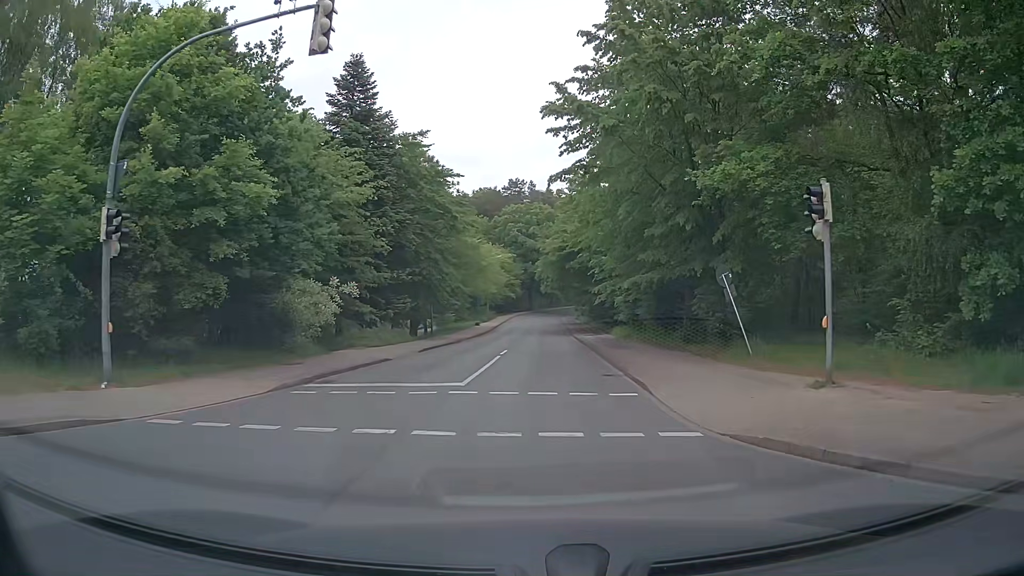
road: unclassified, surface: asphalt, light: Day
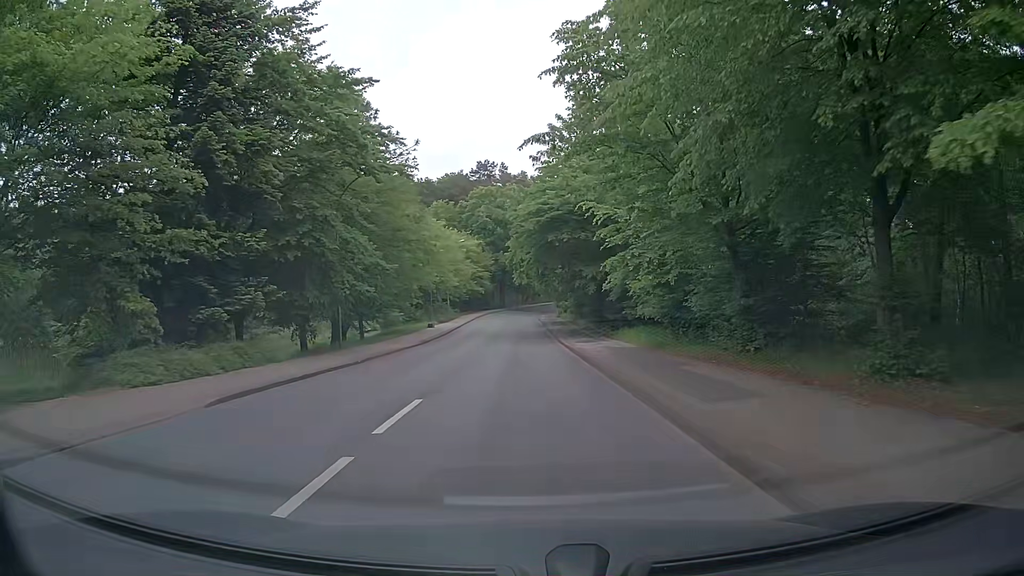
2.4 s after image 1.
(+0.7, +17.3) m; +2°
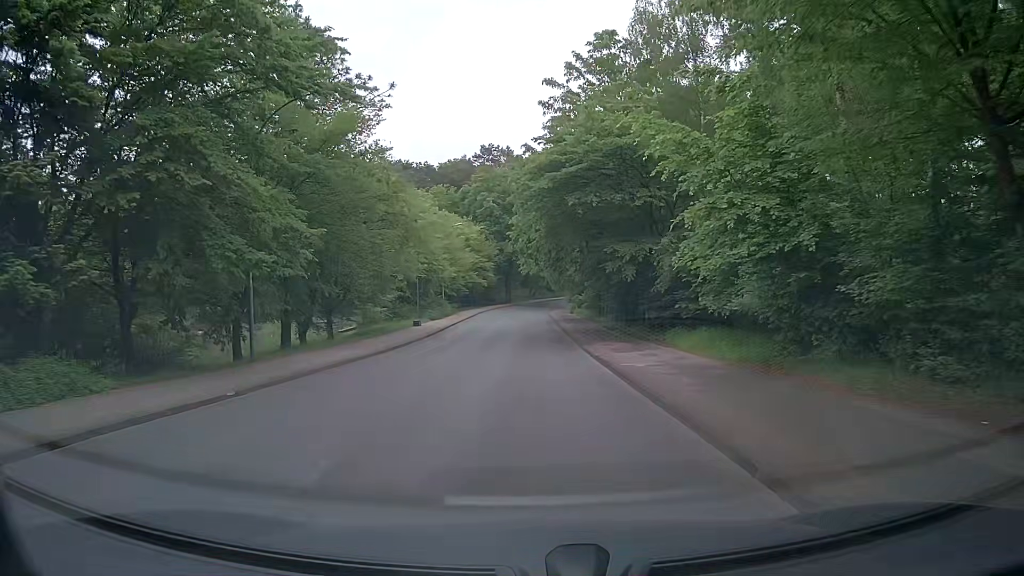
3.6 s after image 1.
(+0.1, +10.4) m; -2°
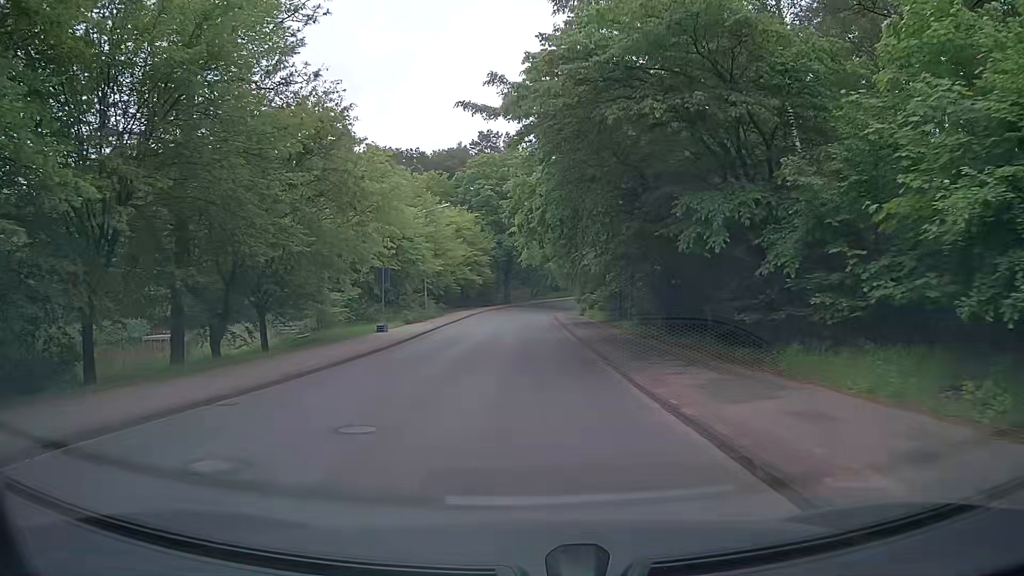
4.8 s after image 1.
(+0.4, +11.1) m; +1°
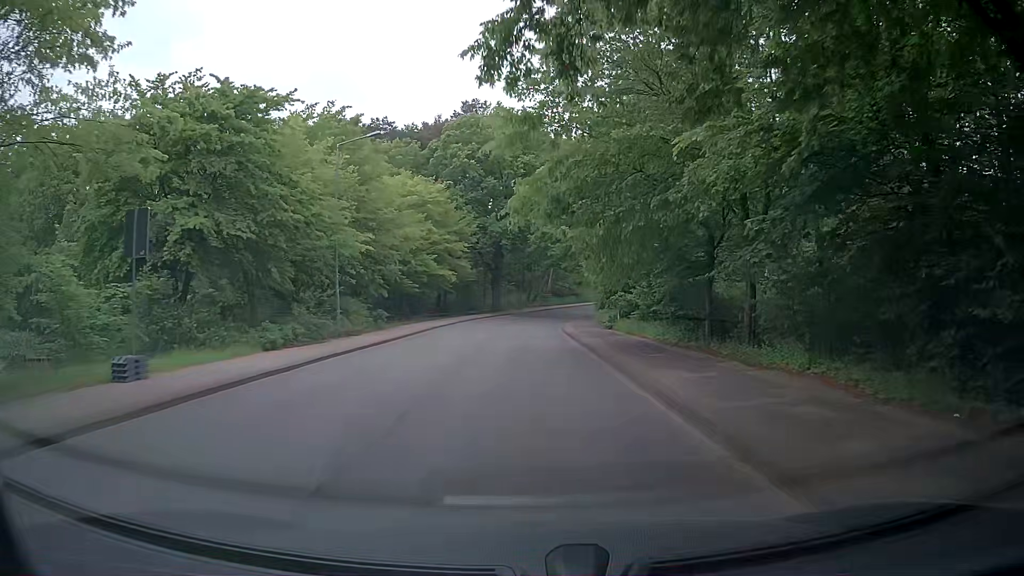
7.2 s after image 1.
(+0.3, +22.1) m; +1°
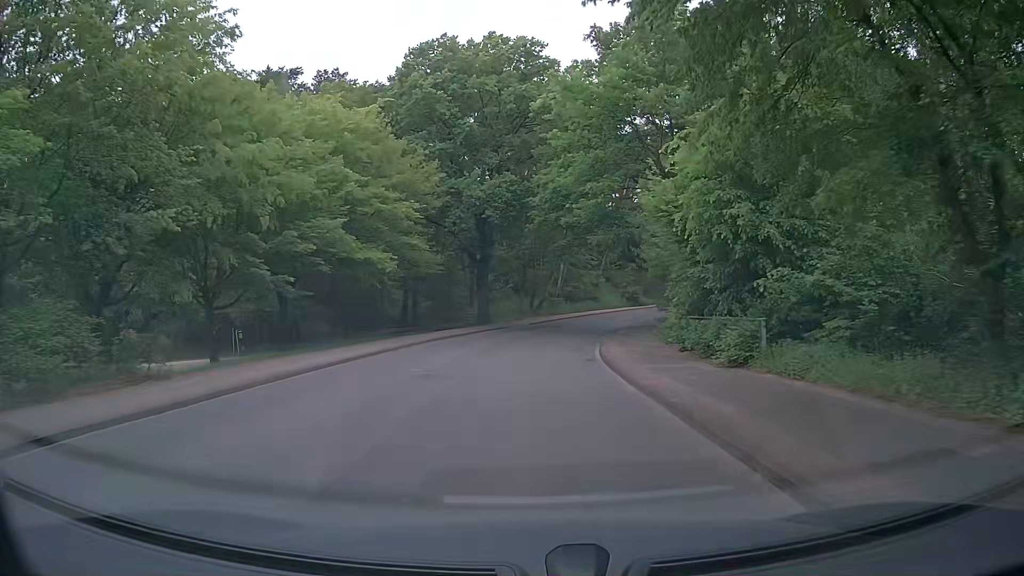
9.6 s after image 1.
(-0.2, +22.5) m; -1°
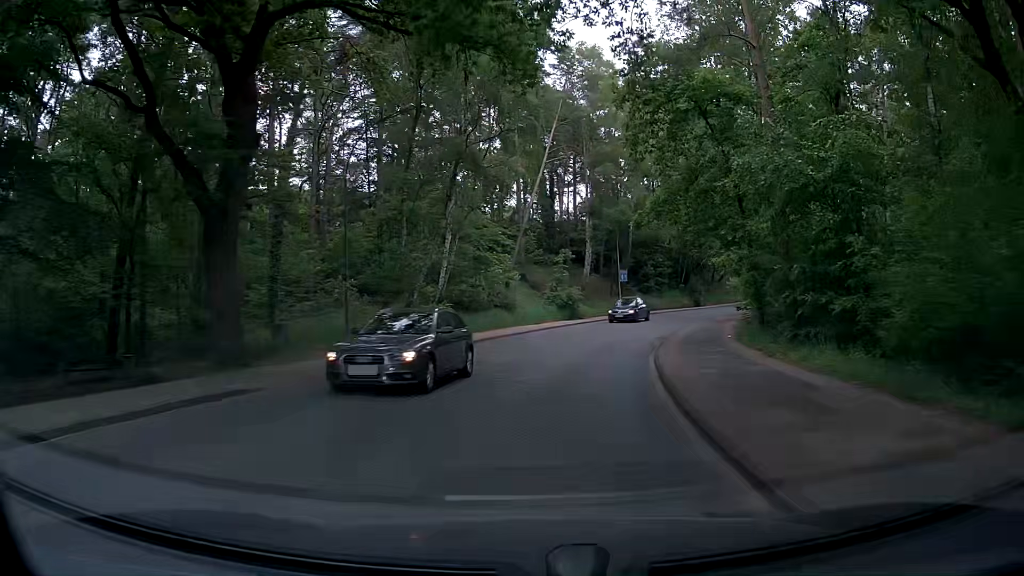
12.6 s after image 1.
(+1.8, +30.5) m; +10°
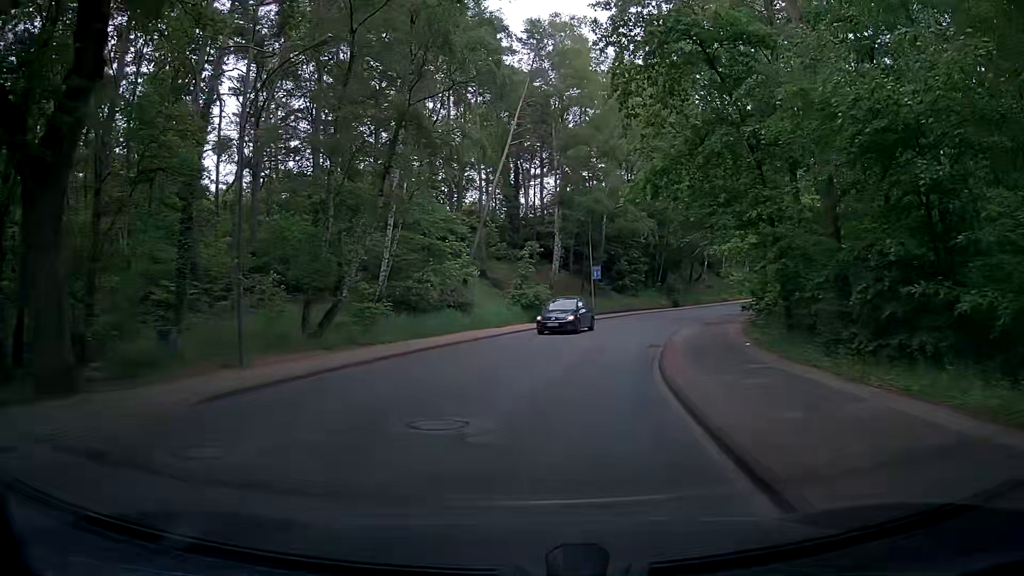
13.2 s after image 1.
(+0.1, +6.0) m; +2°
